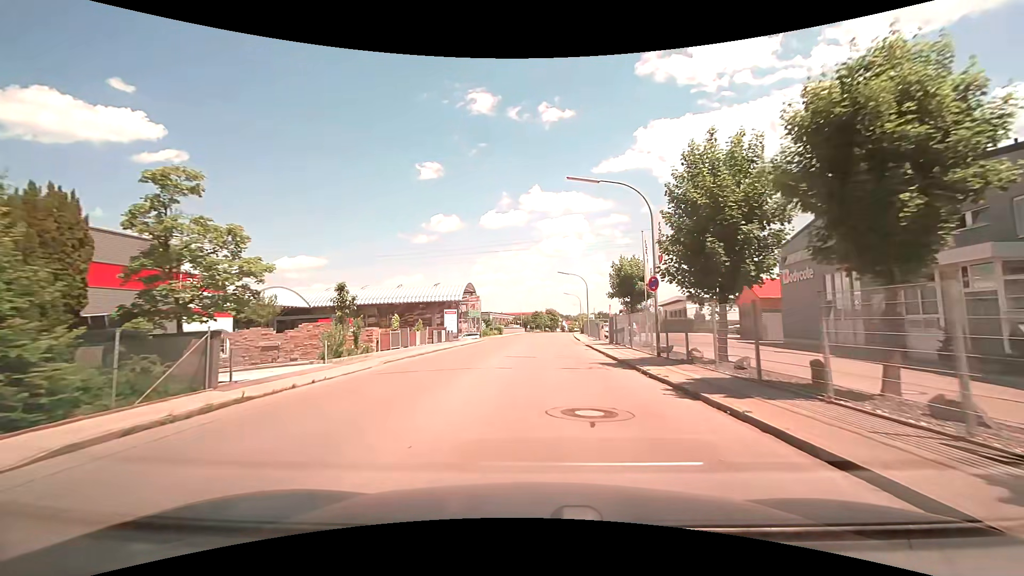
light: Day
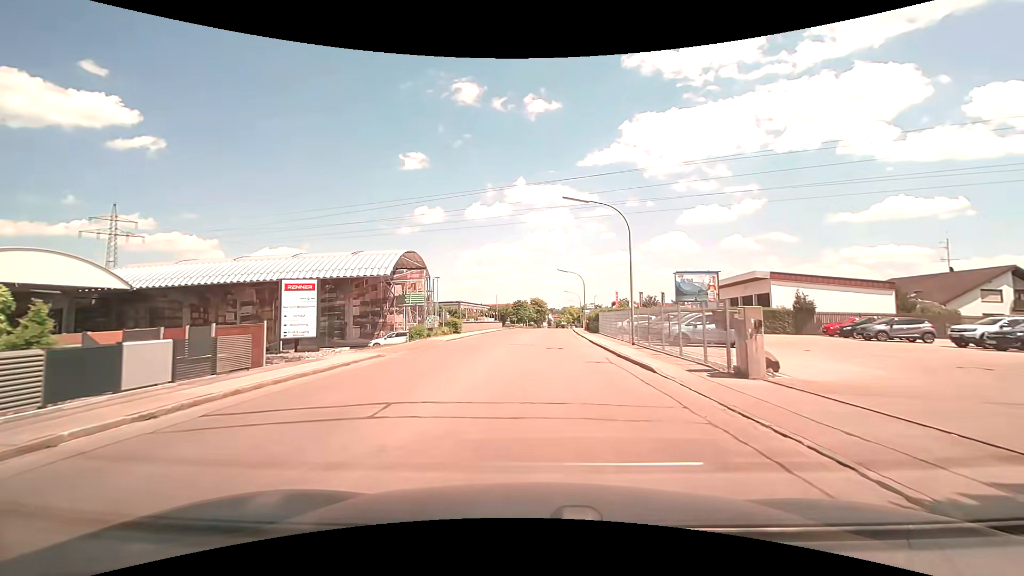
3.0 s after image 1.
(+0.2, +31.1) m; +1°
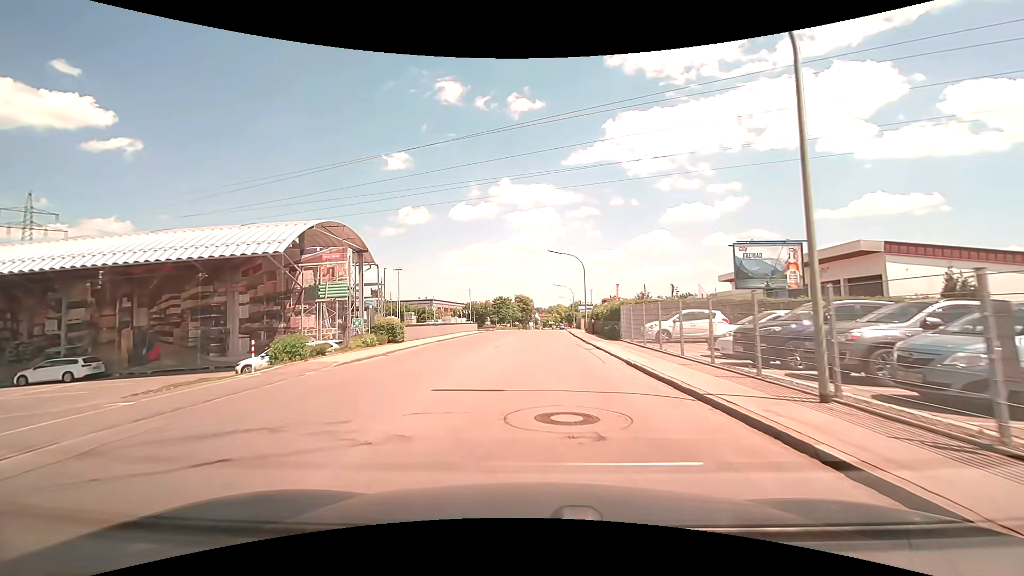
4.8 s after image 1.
(+0.3, +16.4) m; +2°
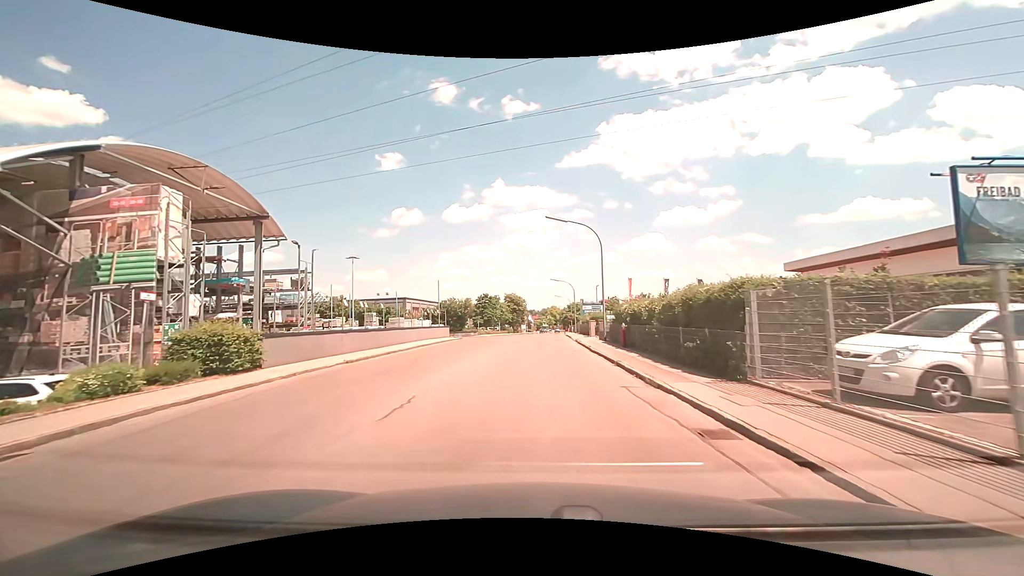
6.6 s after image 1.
(0.0, +15.8) m; 0°
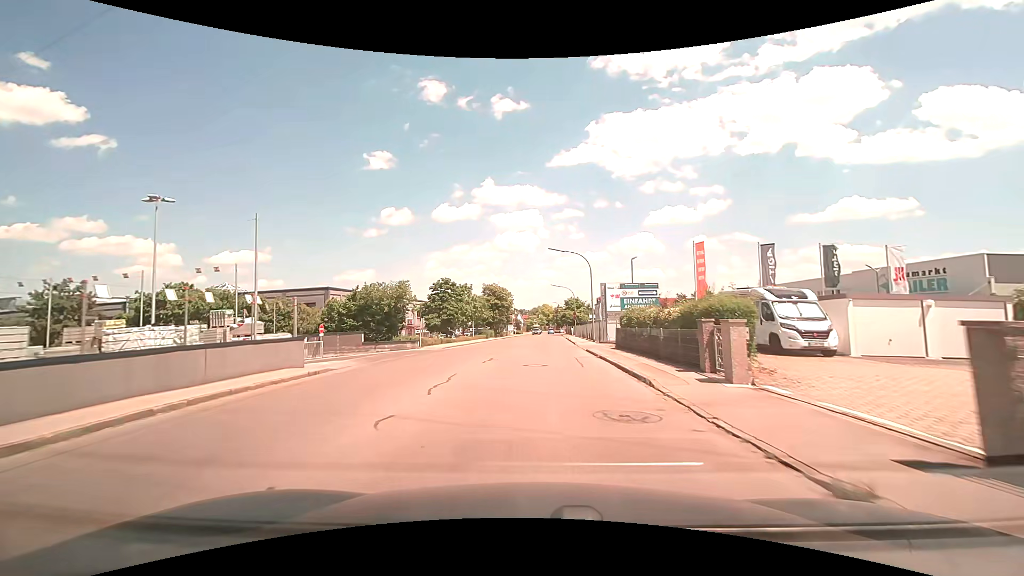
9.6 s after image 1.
(+0.2, +28.5) m; +1°
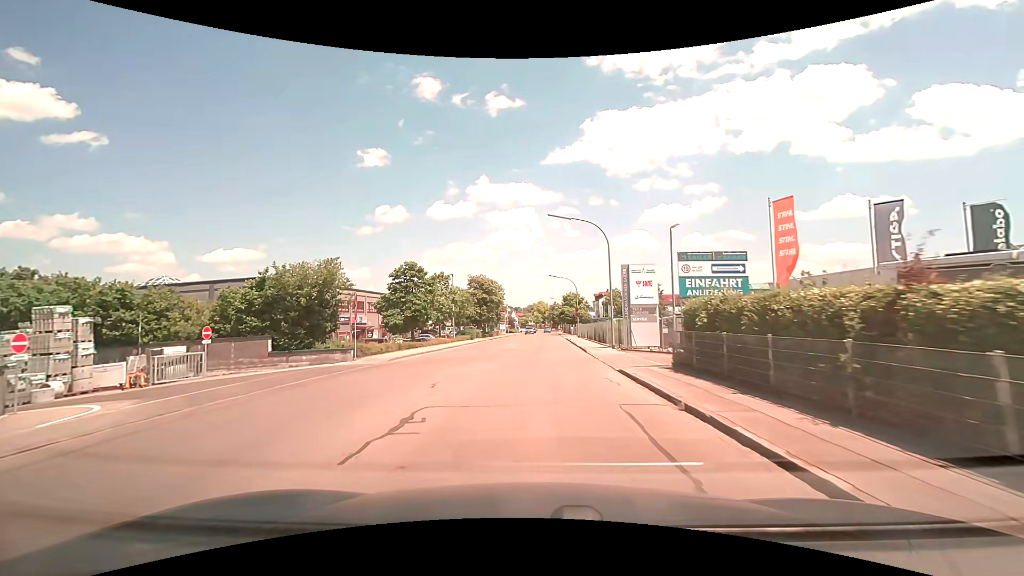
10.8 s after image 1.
(+0.1, +11.8) m; +1°
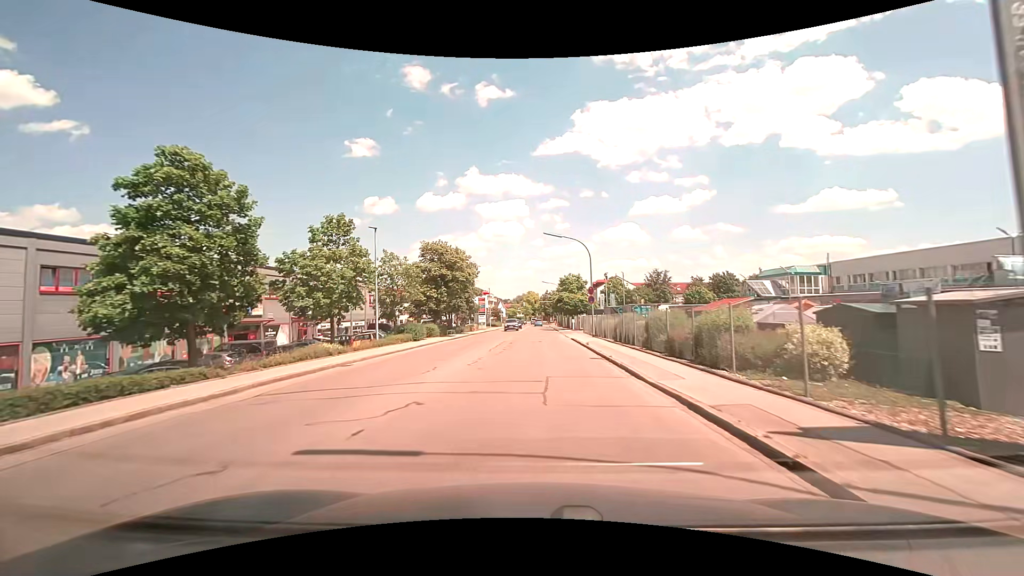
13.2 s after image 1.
(0.0, +23.3) m; 0°
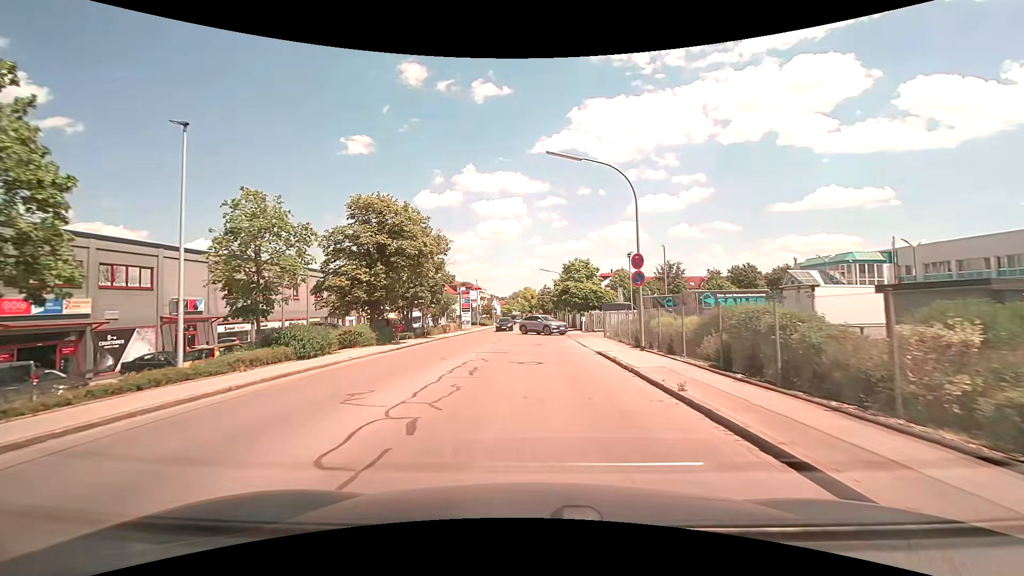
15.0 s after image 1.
(+0.1, +16.5) m; 0°
